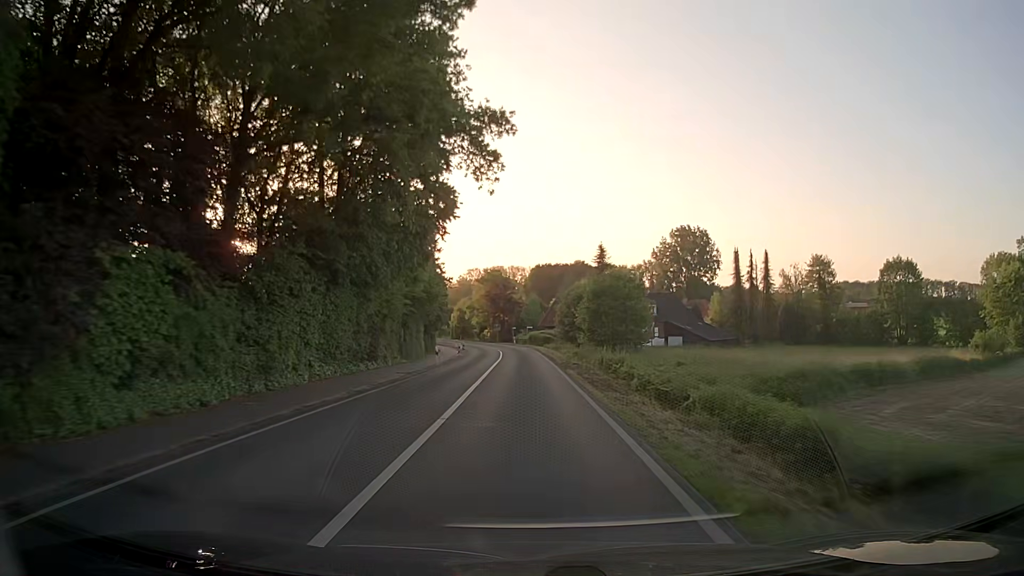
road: secondary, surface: asphalt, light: Day
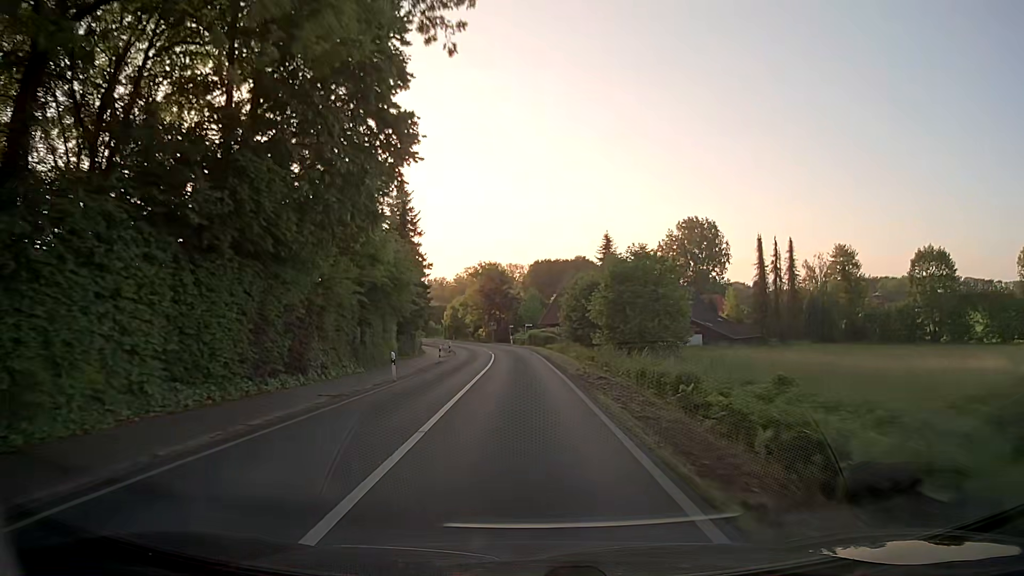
(0.0, +11.4) m; 0°
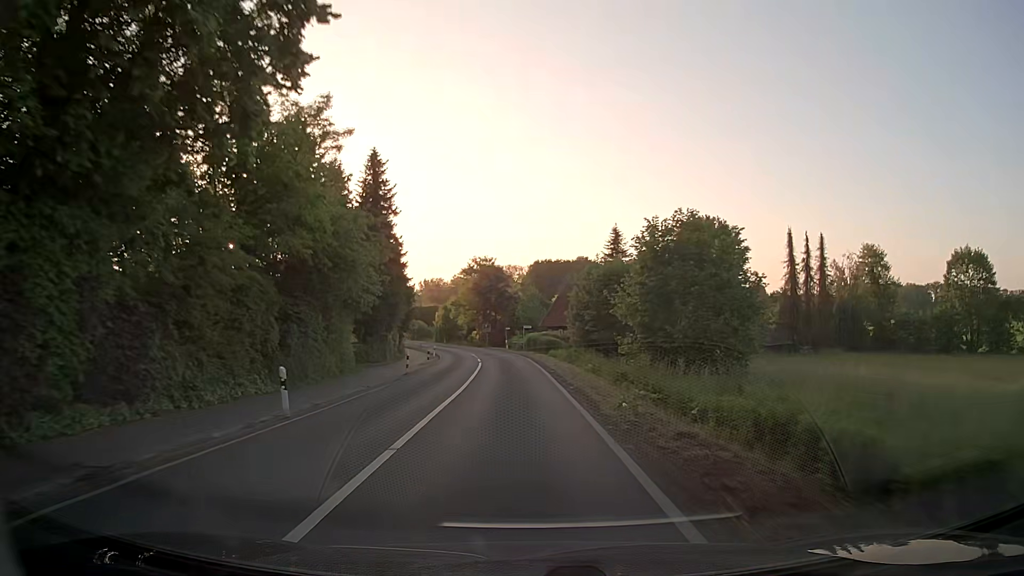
(0.0, +11.2) m; 0°
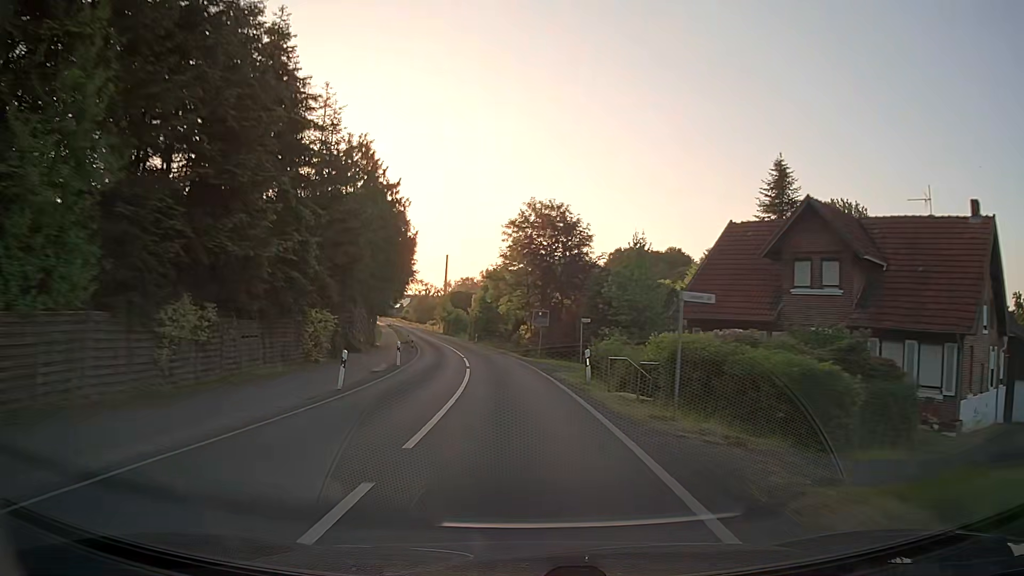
(-1.7, +44.3) m; -6°
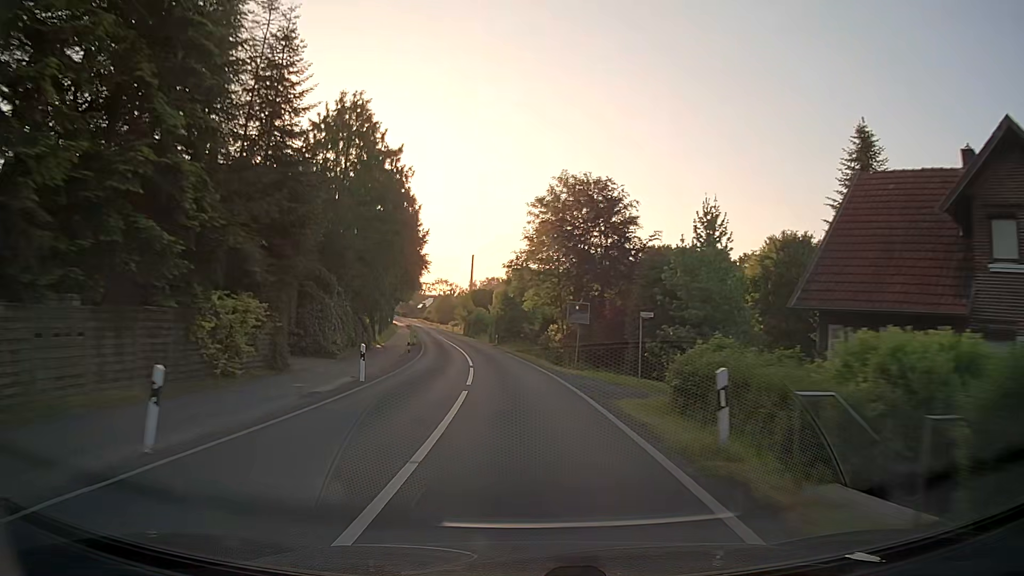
(-0.2, +11.1) m; -2°
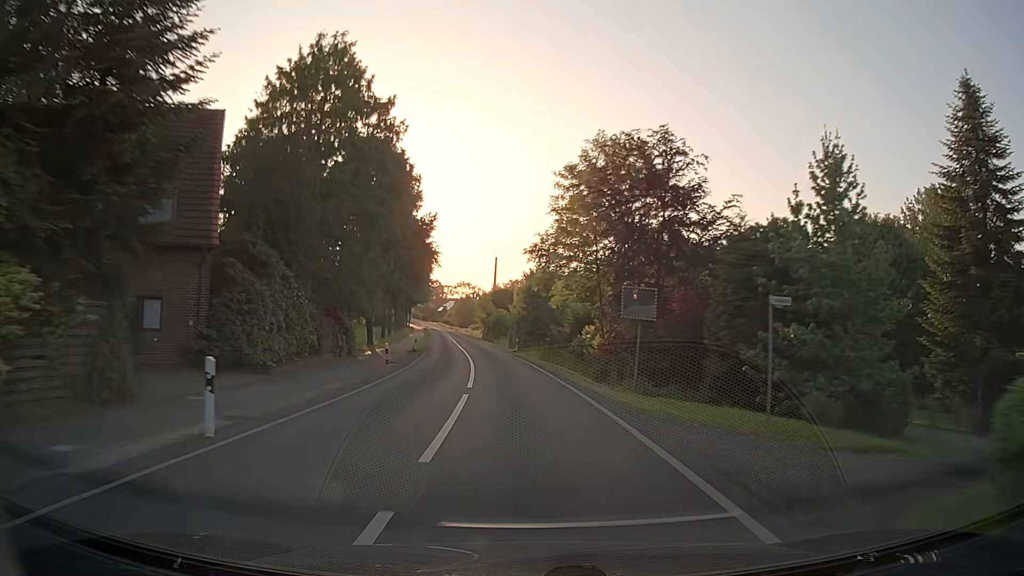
(-0.2, +11.1) m; -2°
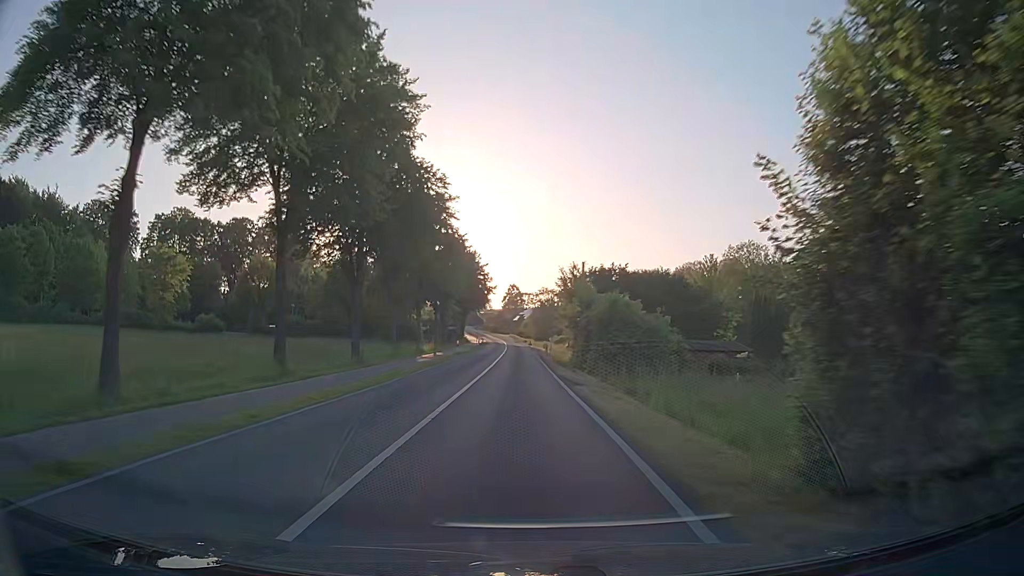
(-3.7, +56.5) m; -7°
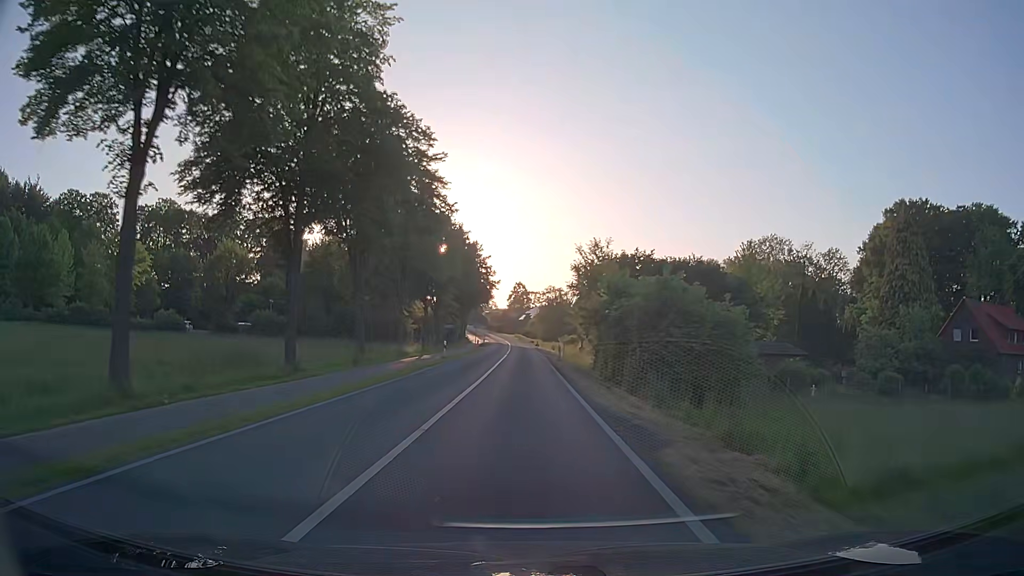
(0.0, +11.6) m; 0°
(0, +10) (0, +20) (0, +30) (-1, +40) (-1, +50) (-1, +60) (-1, +70) (-2, +80) (-2, +90) (-3, +100) m
